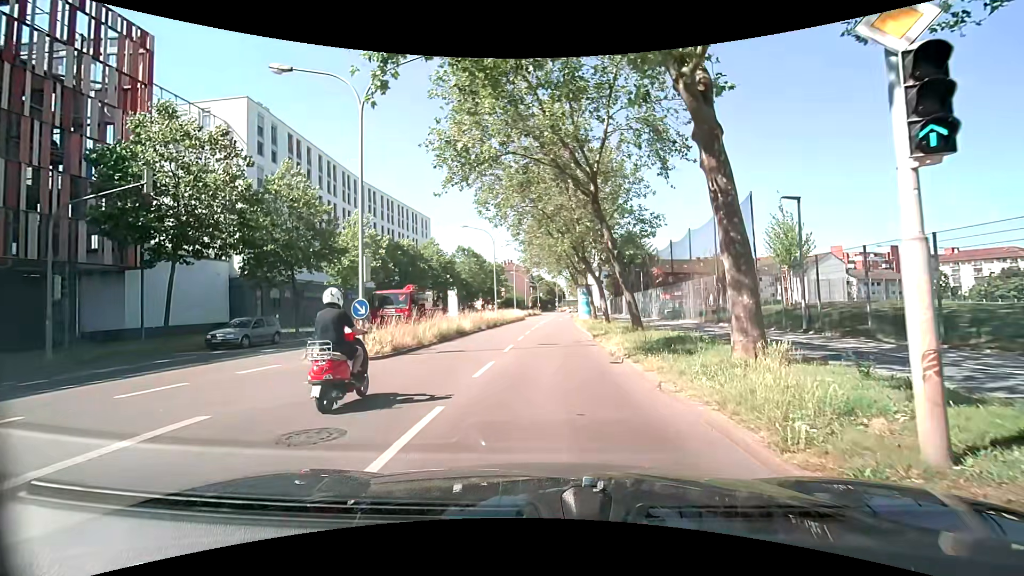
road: secondary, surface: asphalt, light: Day
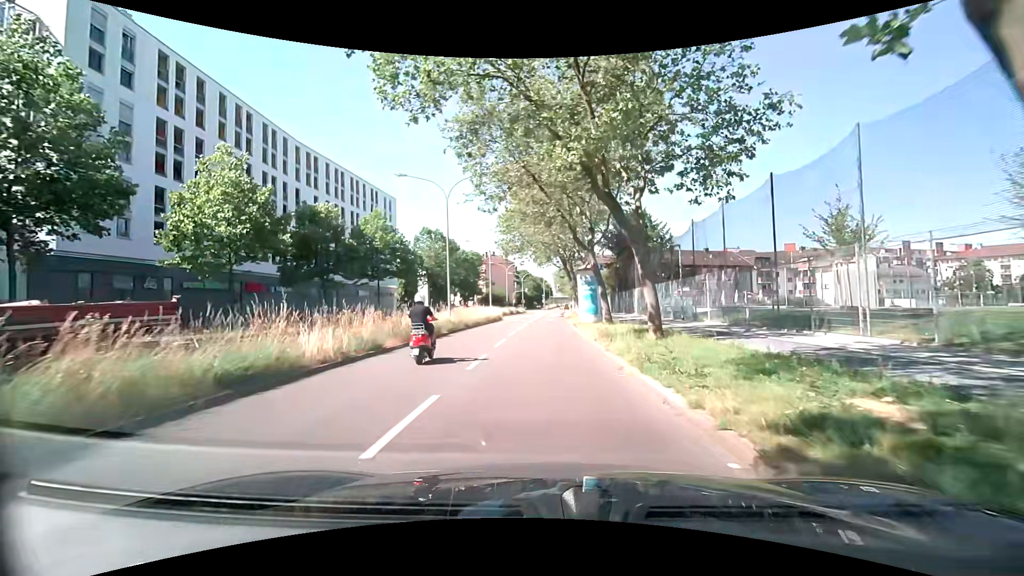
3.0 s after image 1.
(+0.7, +18.4) m; +3°
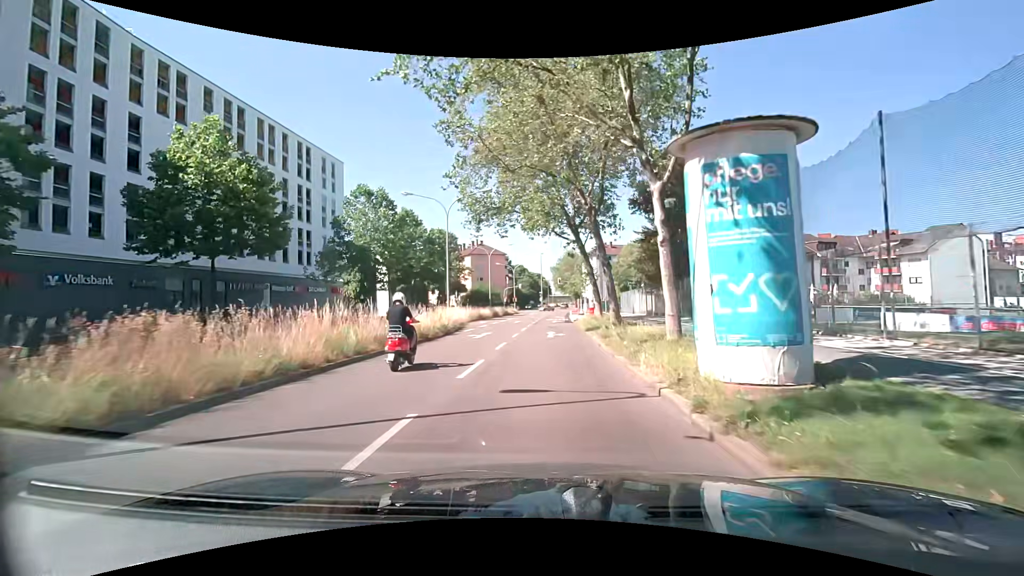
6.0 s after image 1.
(0.0, +26.4) m; +1°
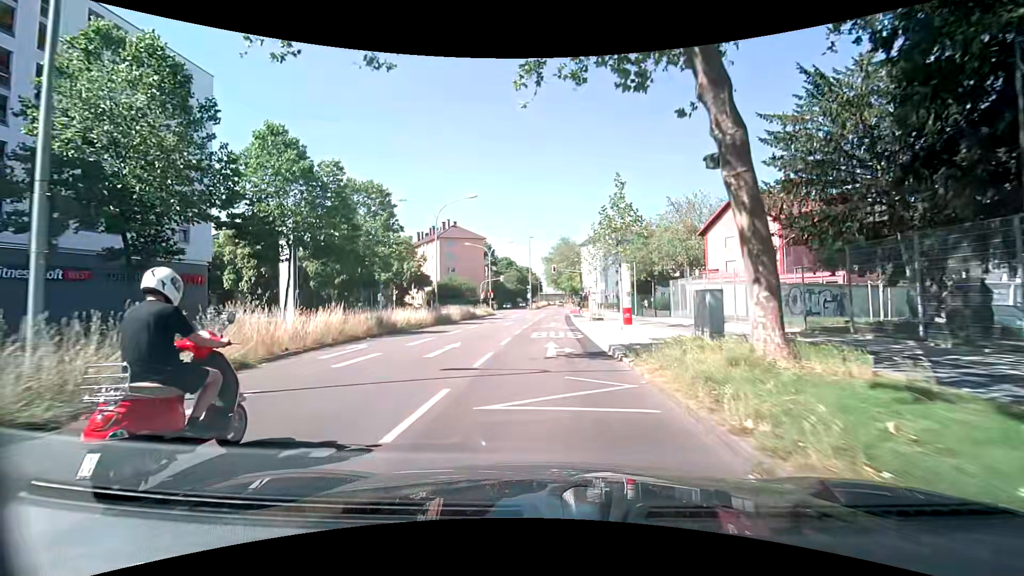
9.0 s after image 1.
(+0.1, +28.7) m; 0°
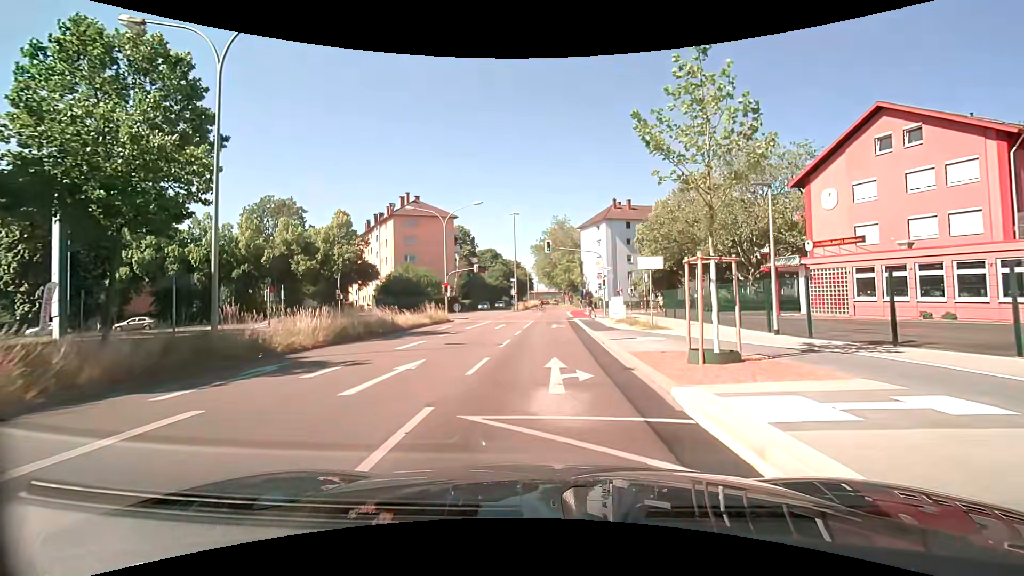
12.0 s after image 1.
(+0.2, +25.3) m; 0°
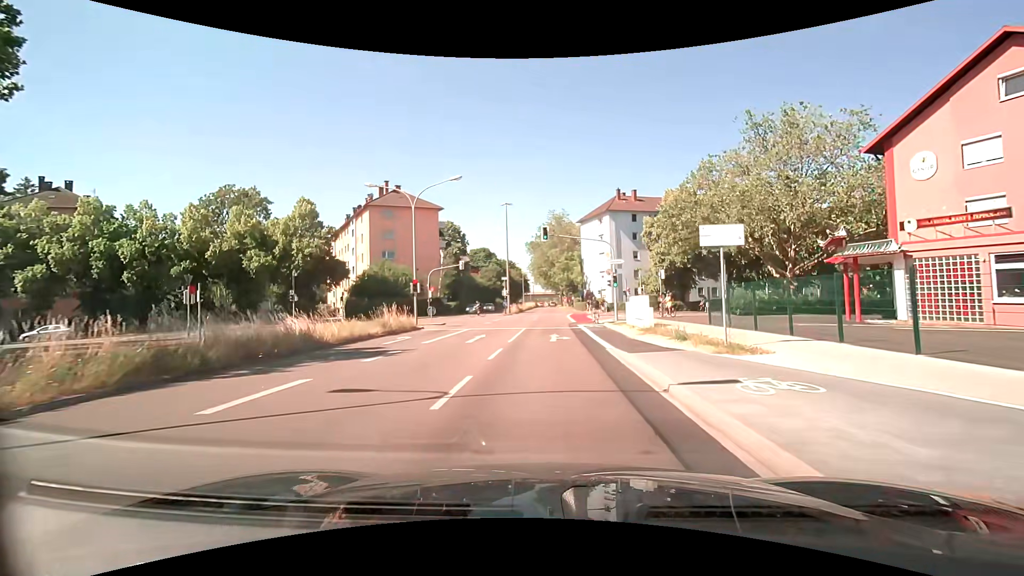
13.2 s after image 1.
(+0.2, +9.0) m; +1°
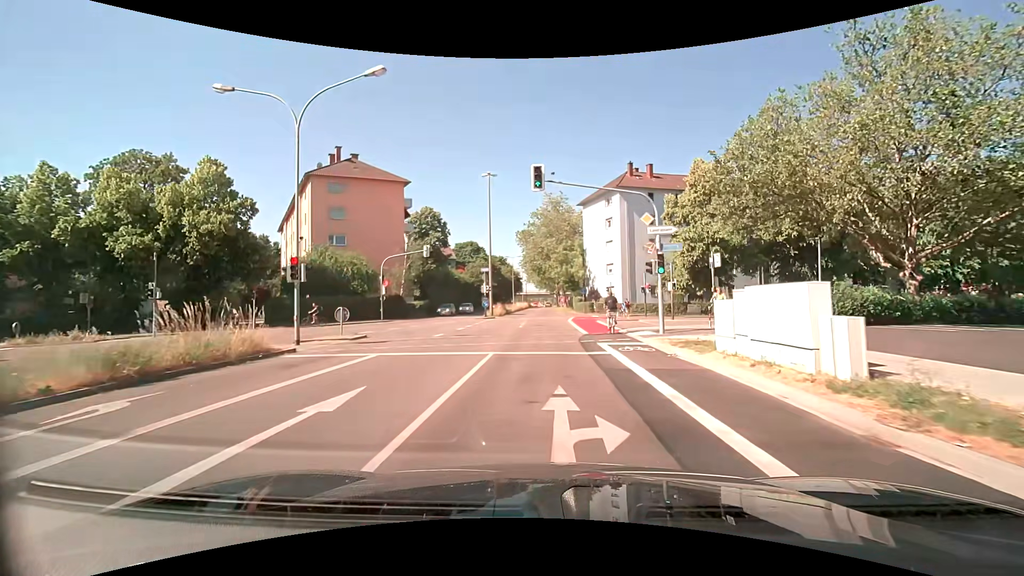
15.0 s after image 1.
(+0.2, +15.3) m; +1°
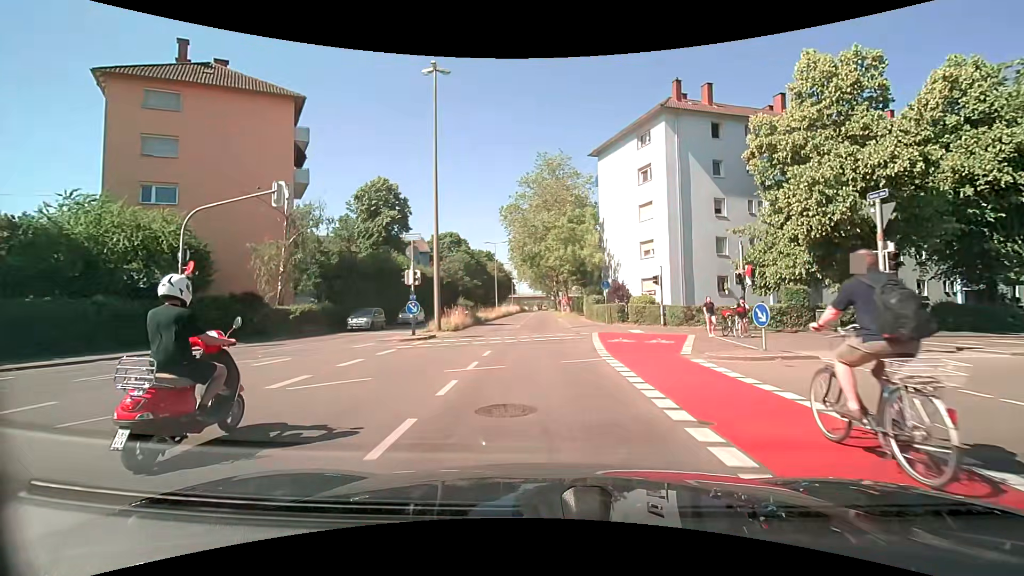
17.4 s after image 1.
(+0.1, +24.1) m; +1°
(0, +10) (0, +20) (0, +30) (0, +40) (0, +50) (-1, +60) (-1, +70) (-1, +80) (-1, +90) (-1, +100) m
